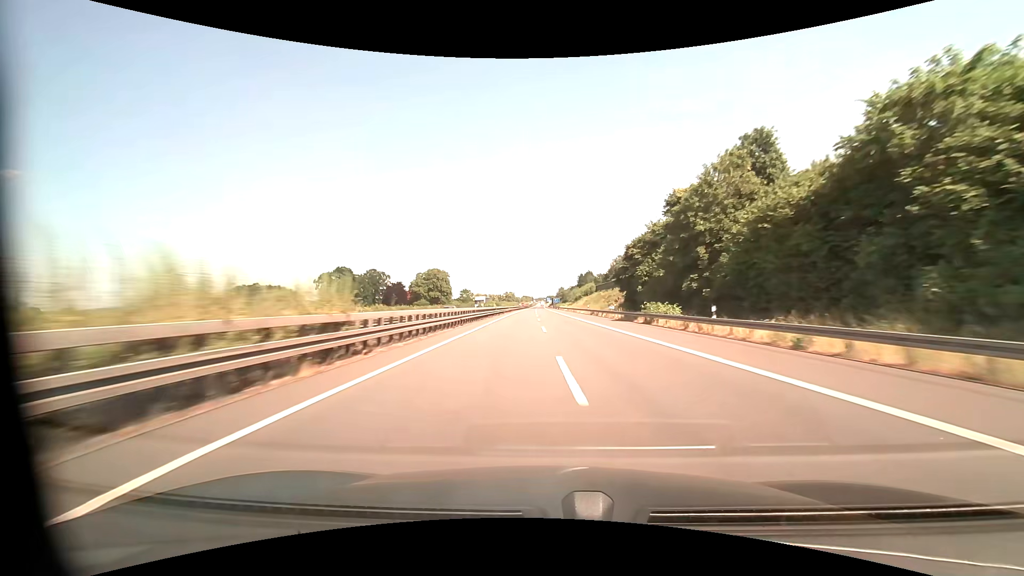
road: motorway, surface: asphalt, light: Day
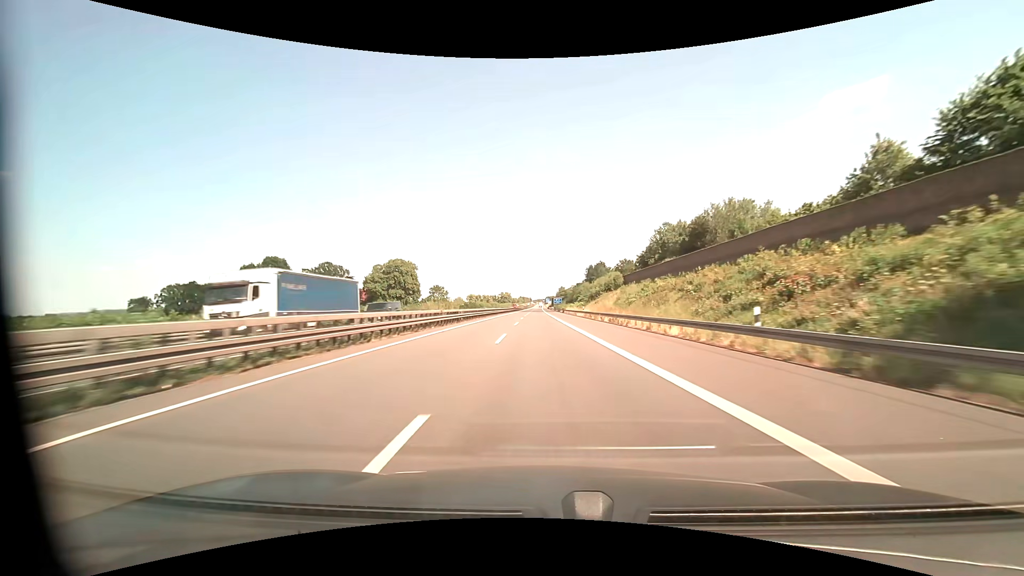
(+0.3, +61.5) m; 0°
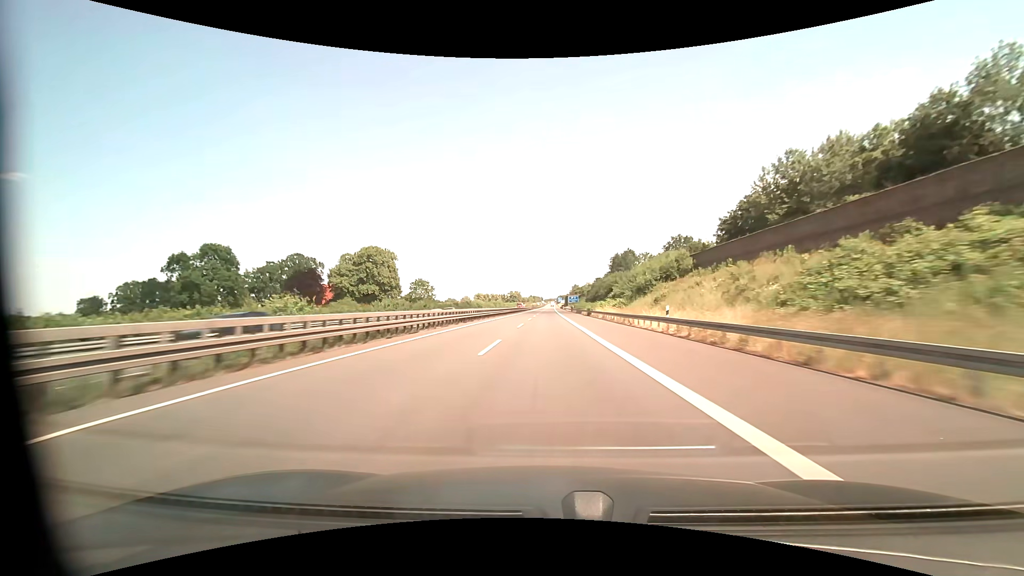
(-0.6, +41.0) m; -1°
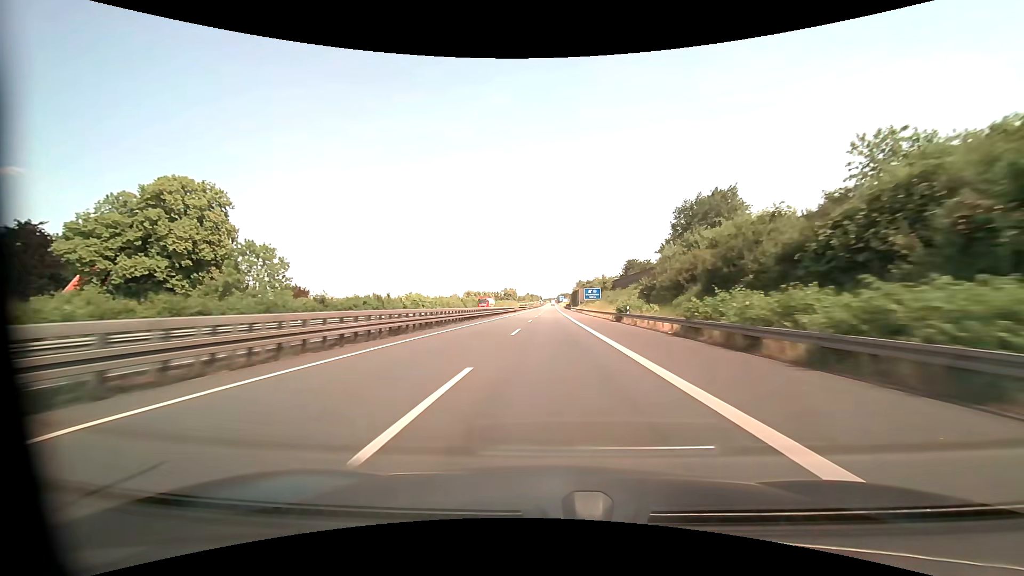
(+0.1, +82.0) m; 0°
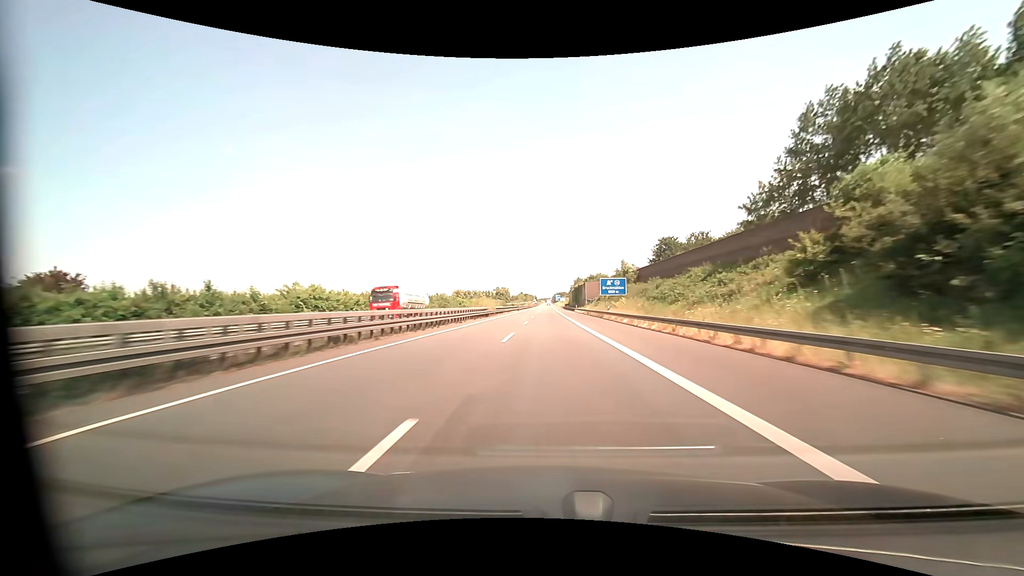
(+0.1, +41.1) m; +1°
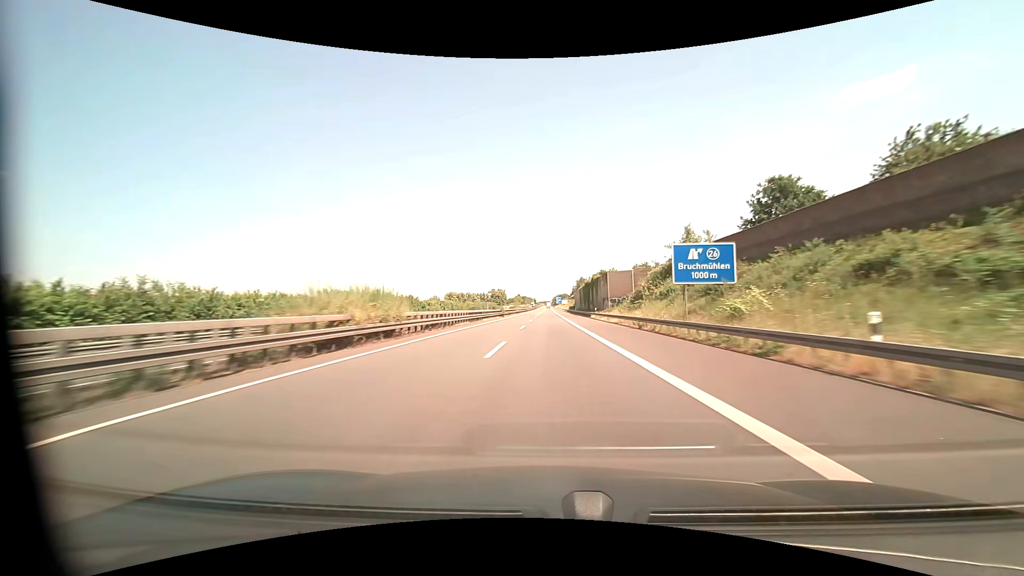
(+0.1, +41.1) m; 0°
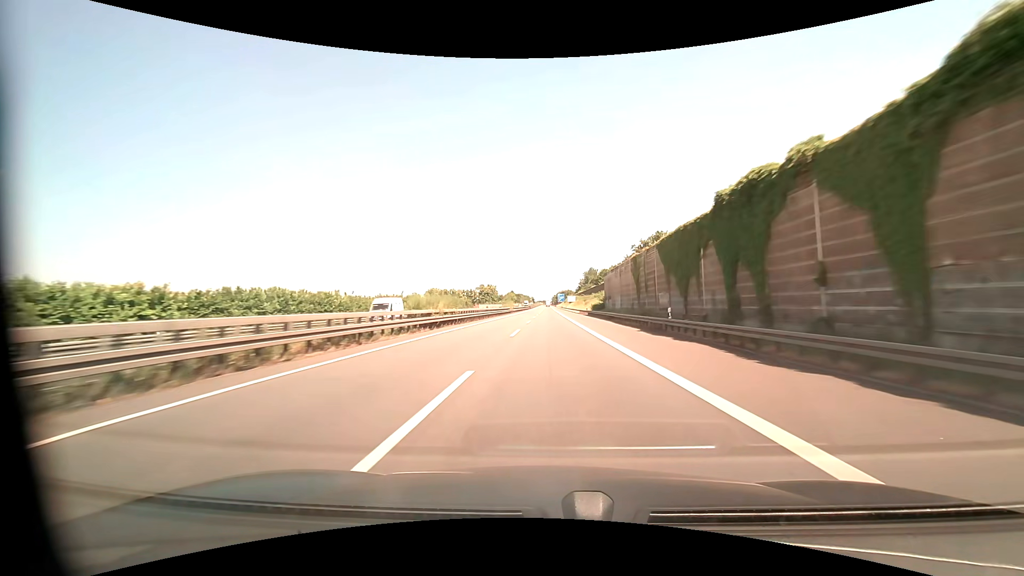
(-0.1, +82.1) m; 0°
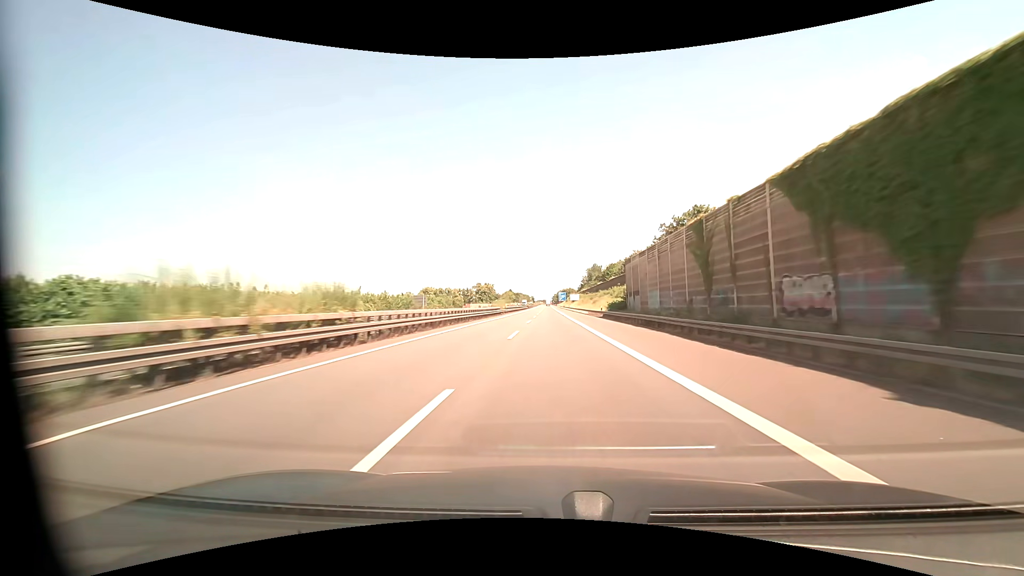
(0.0, +20.5) m; 0°
(0, +10) (0, +20) (0, +30) (0, +40) (0, +50) (0, +60) (0, +70) (0, +80) (0, +90) (0, +100) m
